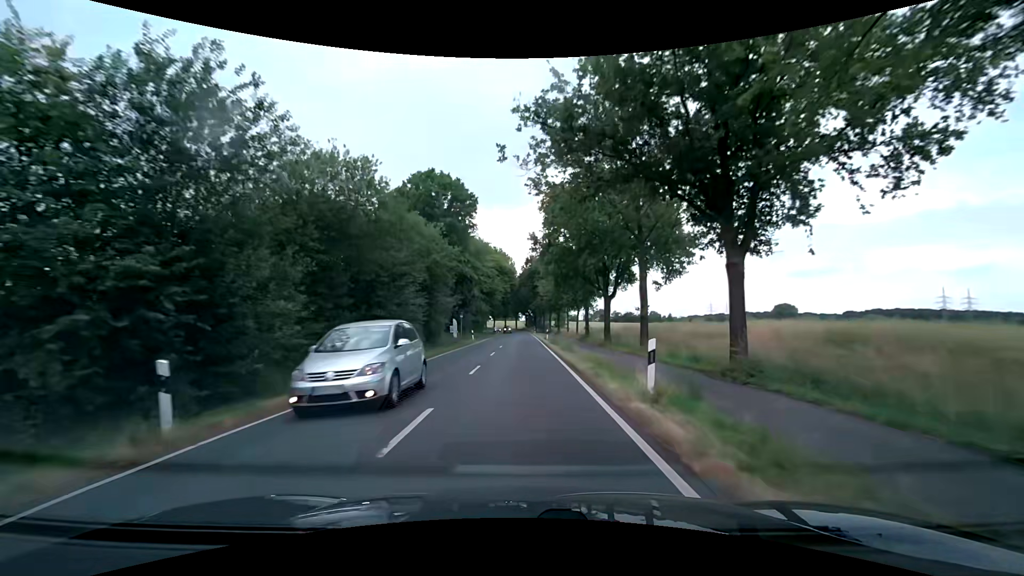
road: secondary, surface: asphalt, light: Day
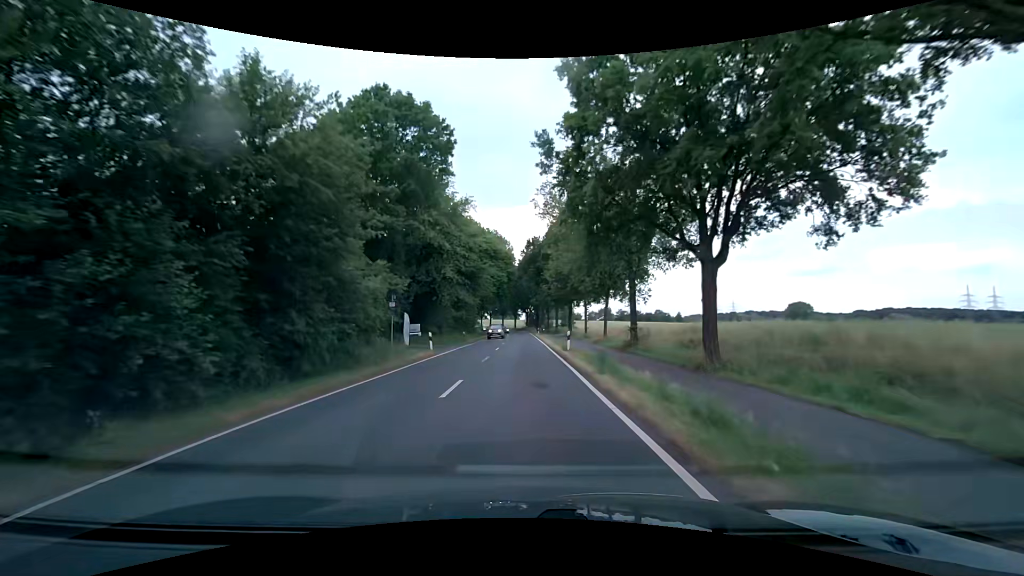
(-0.1, +23.0) m; 0°
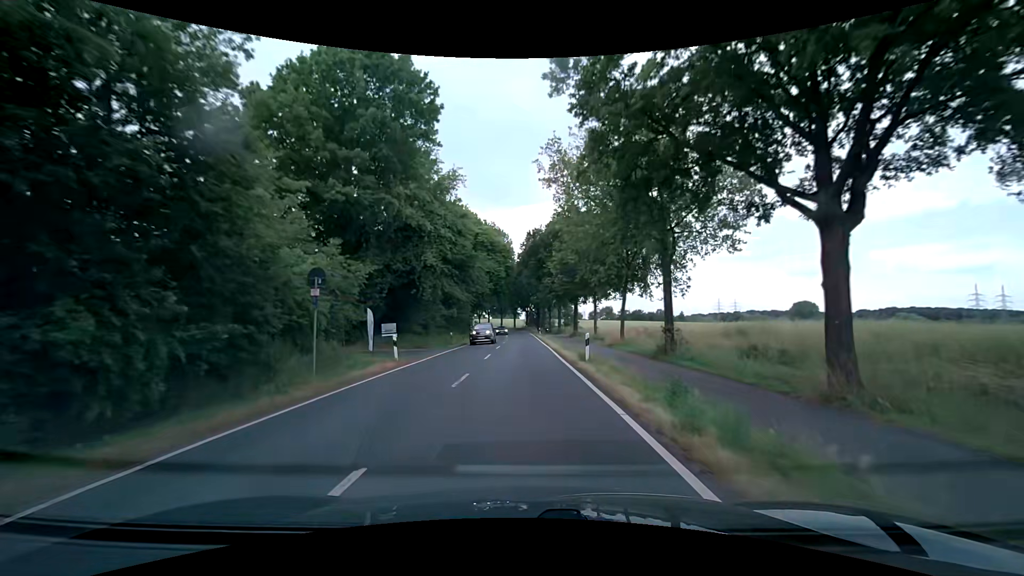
(0.0, +7.6) m; 0°
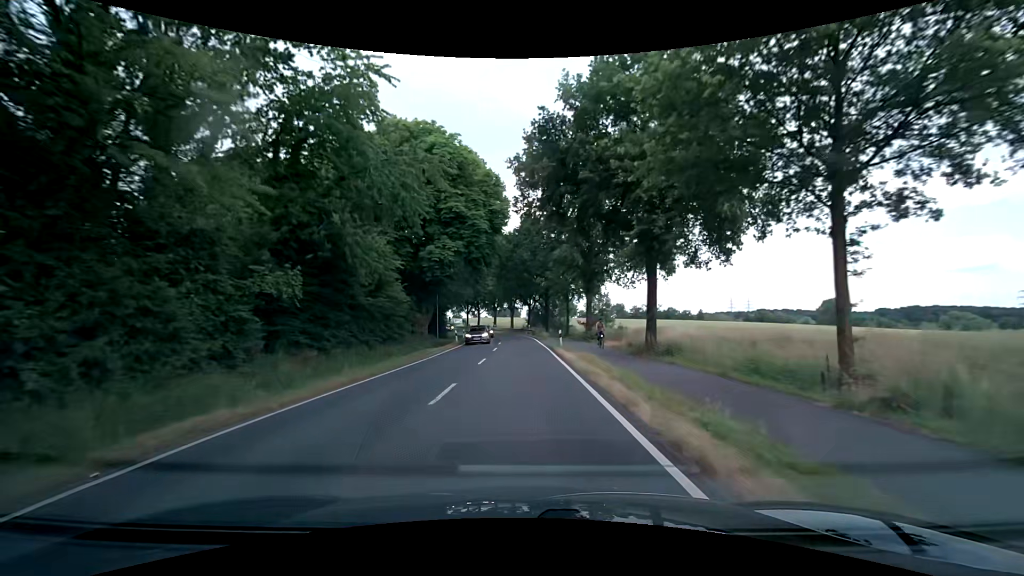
(-0.1, +38.2) m; 0°
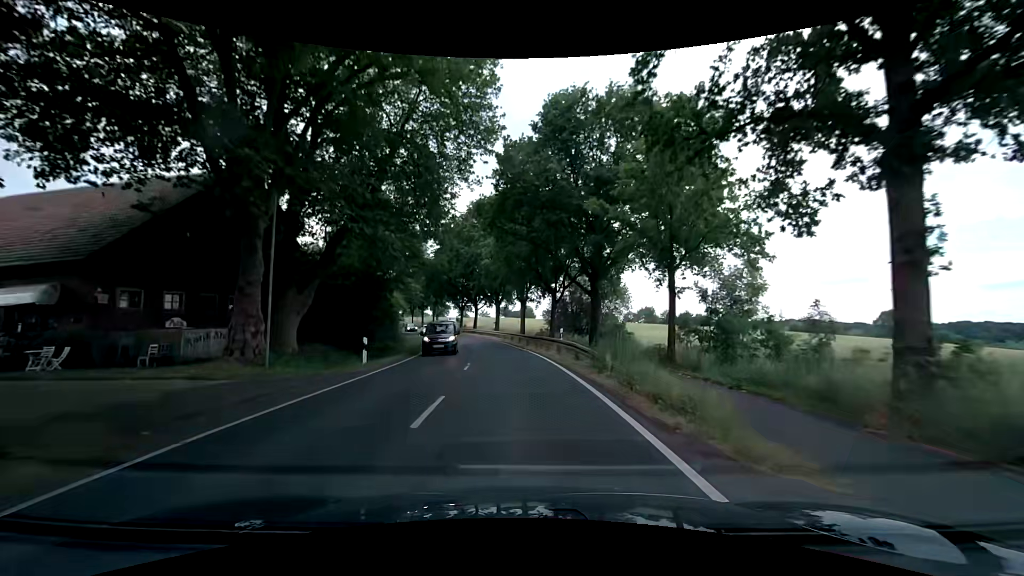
(-0.8, +38.2) m; -2°
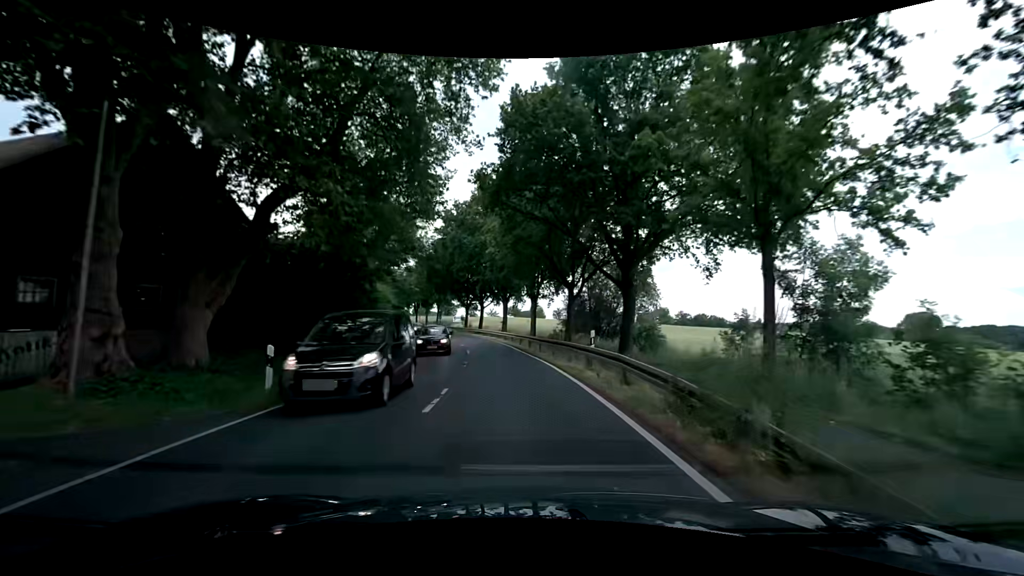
(0.0, +7.6) m; 0°
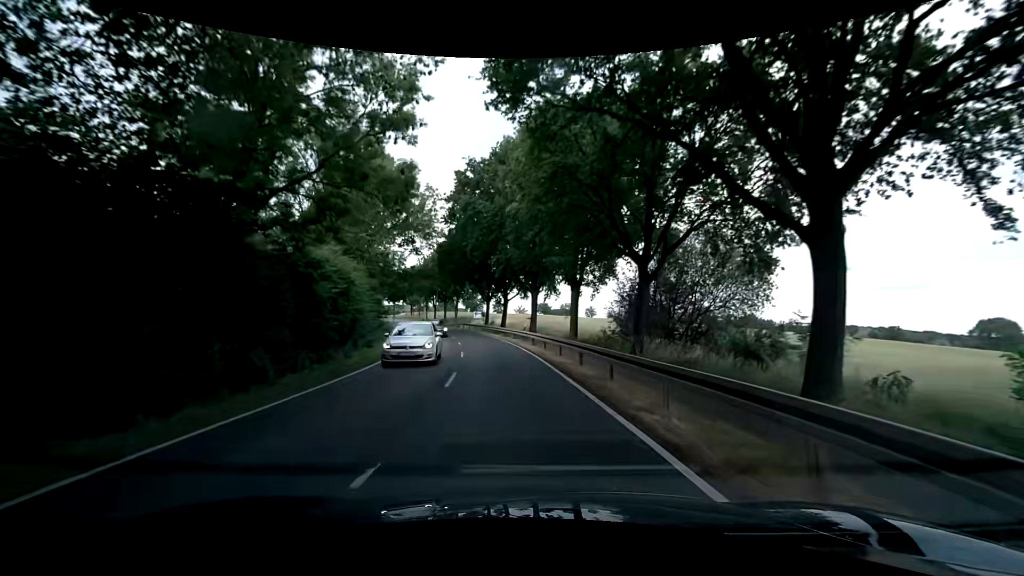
(-0.5, +15.2) m; -4°
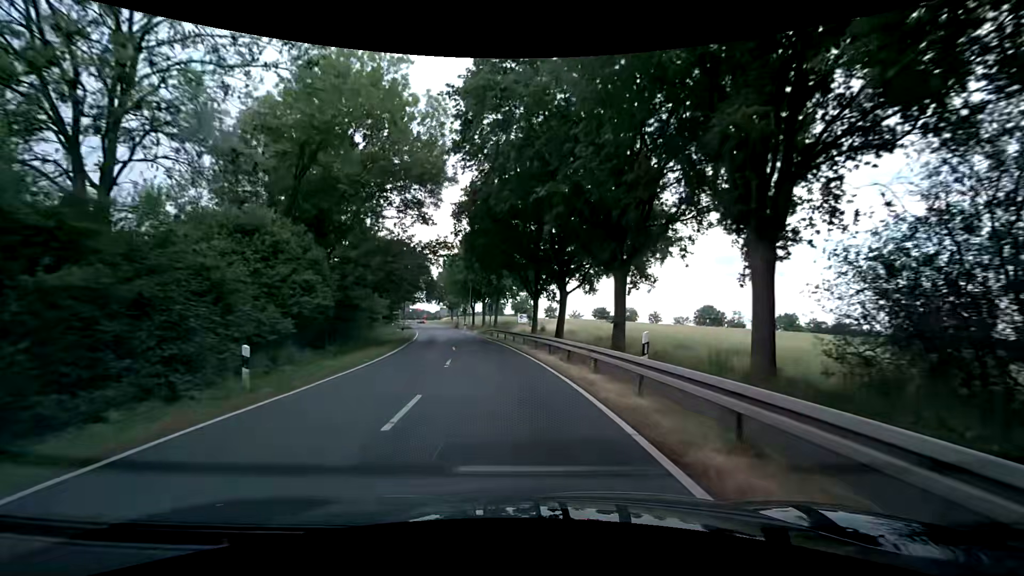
(-1.0, +22.8) m; -6°
